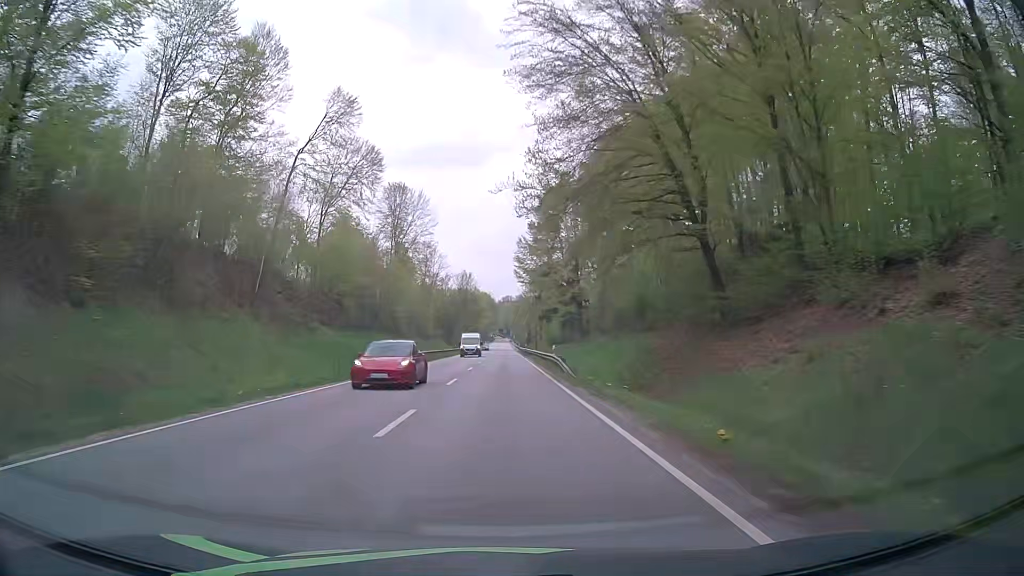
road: primary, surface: asphalt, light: Day
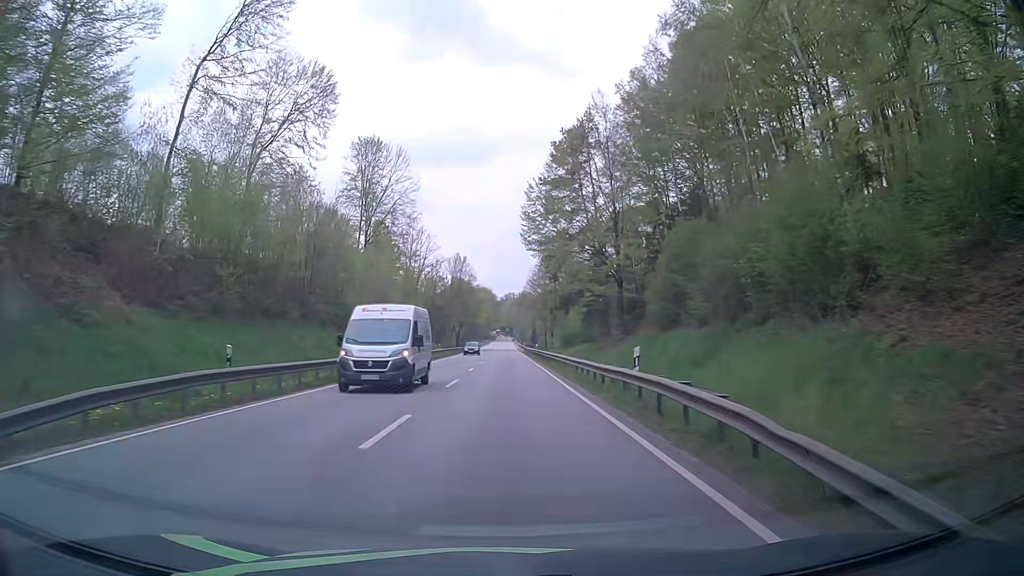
(-0.1, +25.1) m; 0°
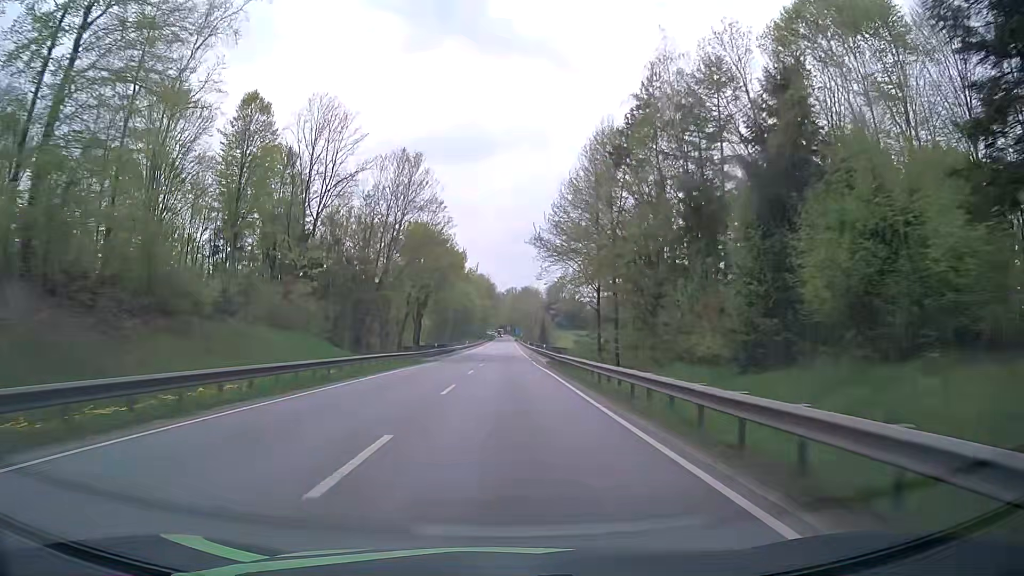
(-0.2, +62.7) m; 0°
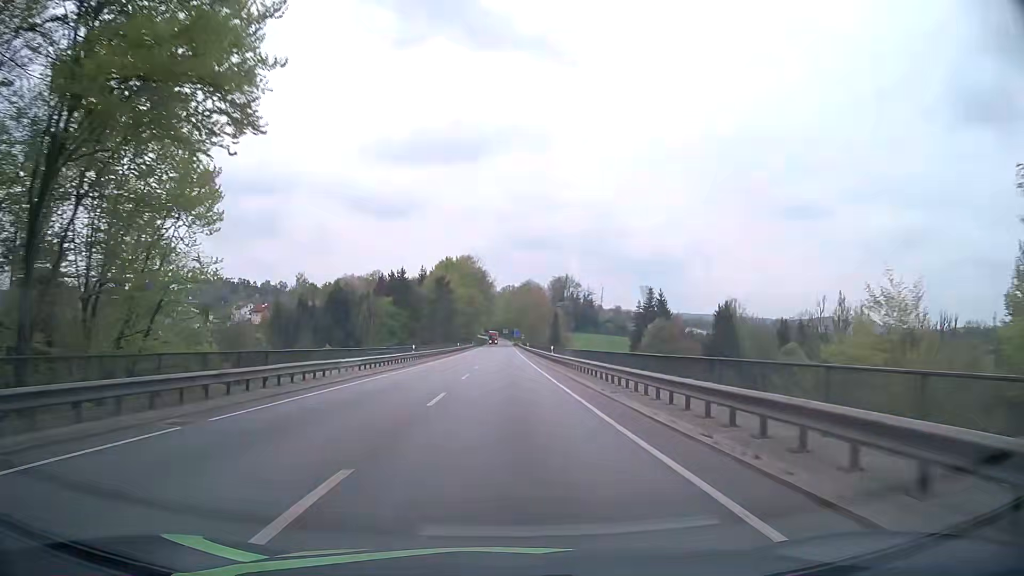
(+0.2, +62.6) m; +1°
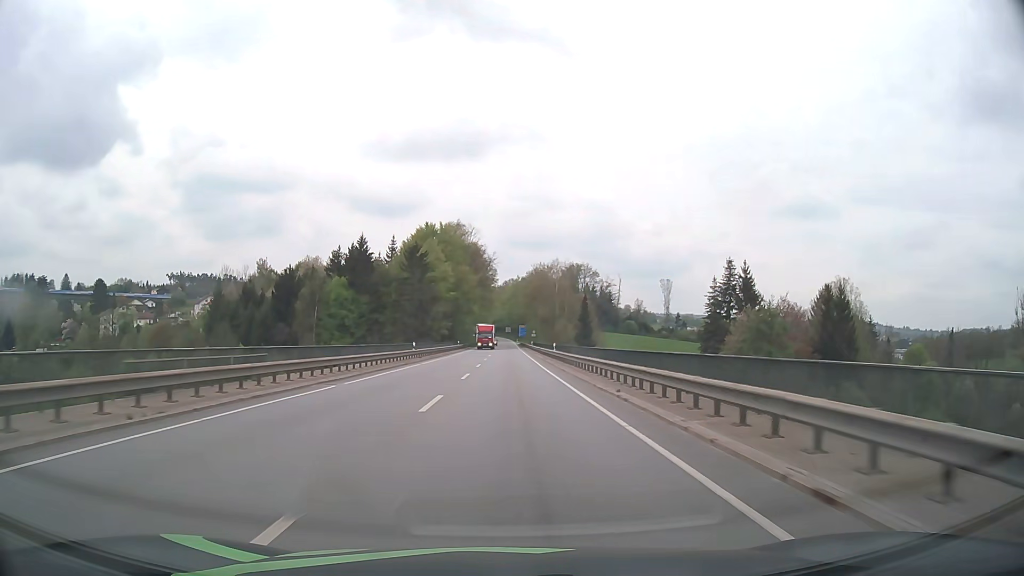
(-0.4, +49.9) m; -1°
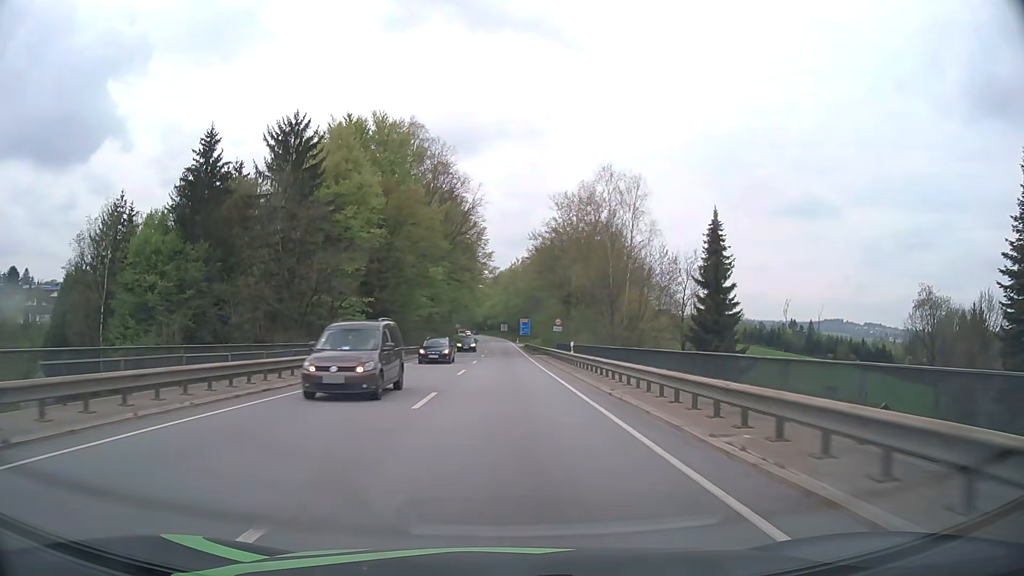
(+0.2, +61.6) m; 0°
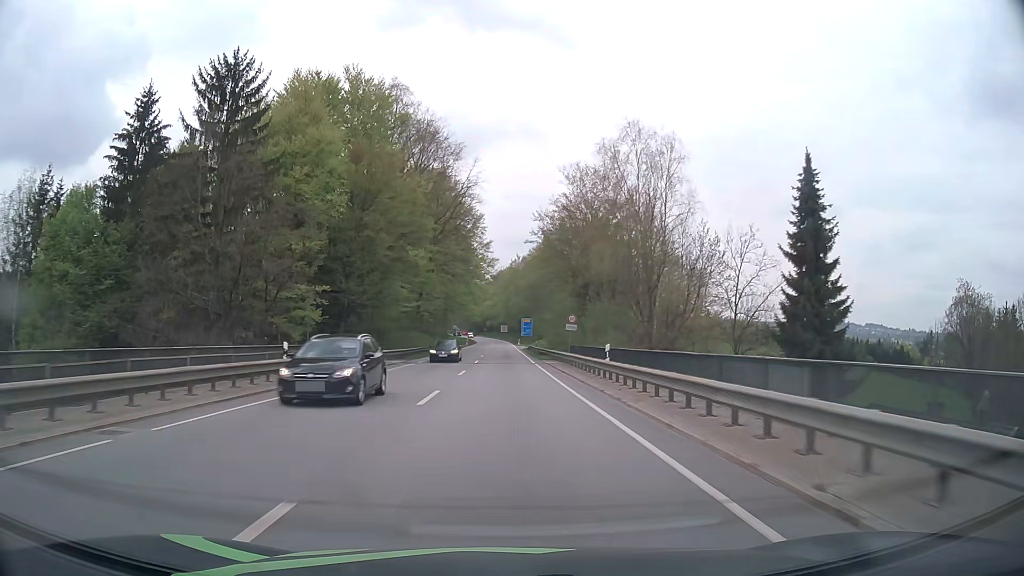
(0.0, +11.7) m; 0°
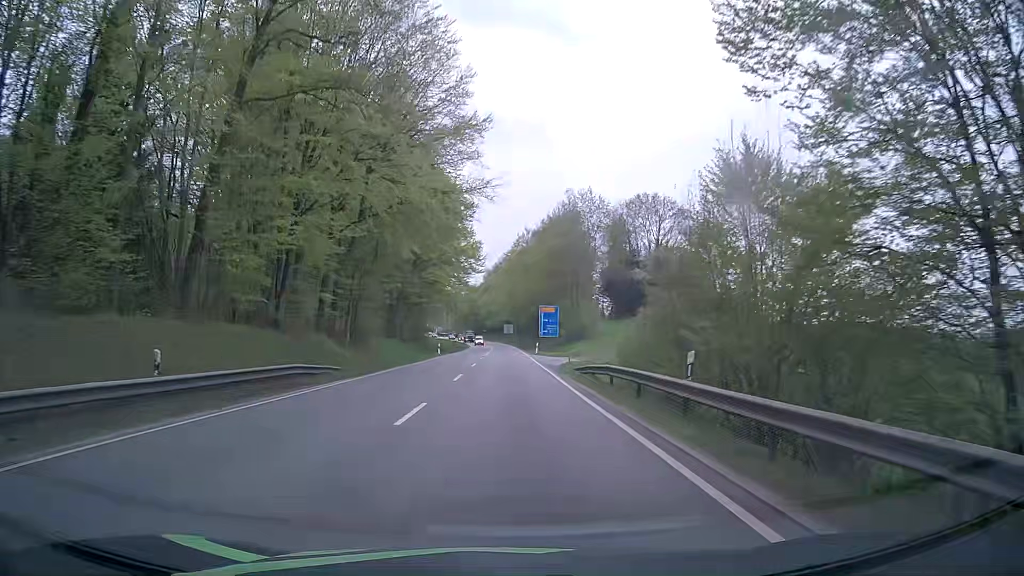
(-0.1, +54.2) m; 0°
(0, +10) (0, +20) (0, +30) (0, +40) (0, +50) (0, +60) (0, +70) (-1, +80) (-1, +90) (-1, +100) m
